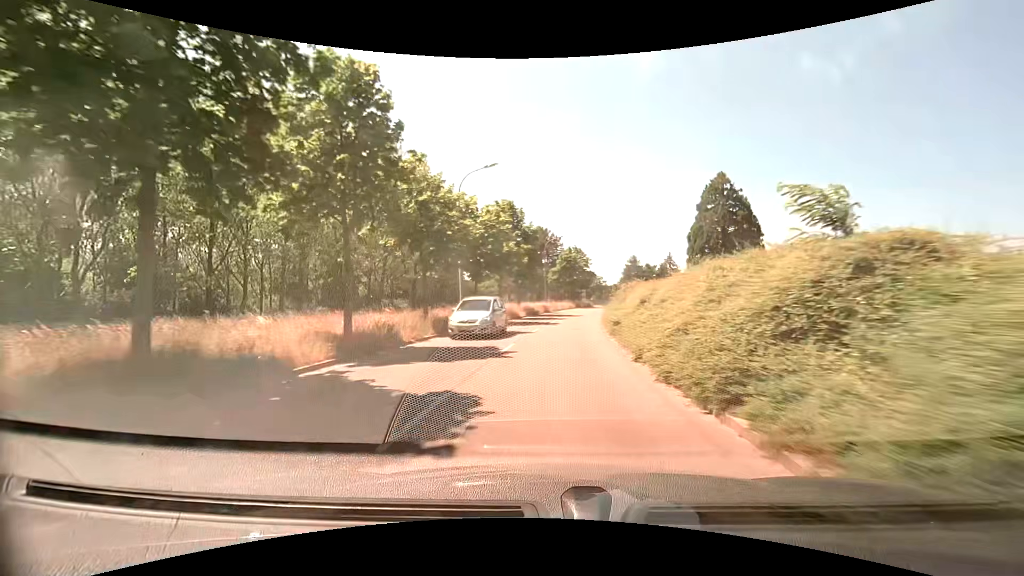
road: tertiary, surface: asphalt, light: Day
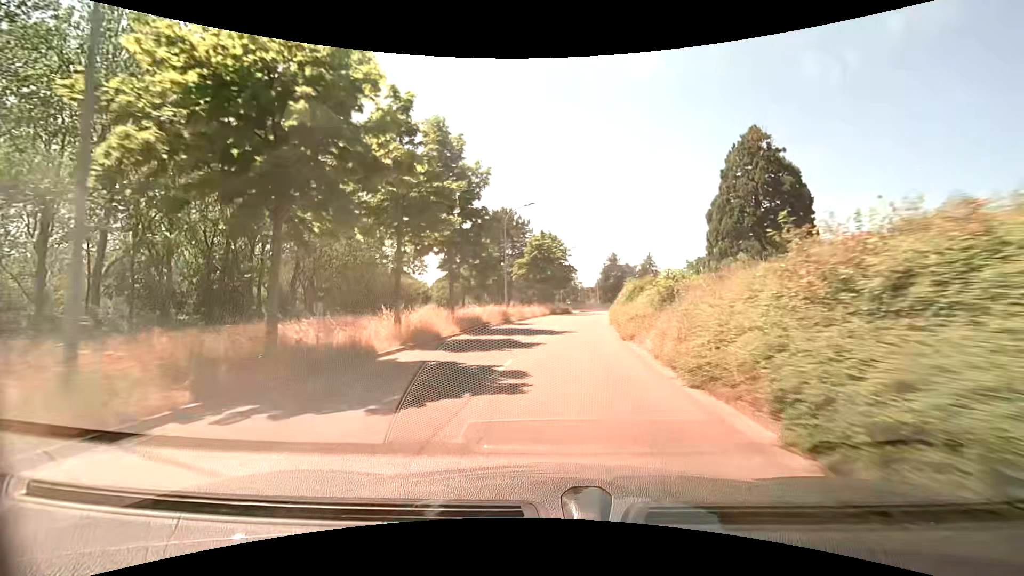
(+0.6, +22.2) m; +4°
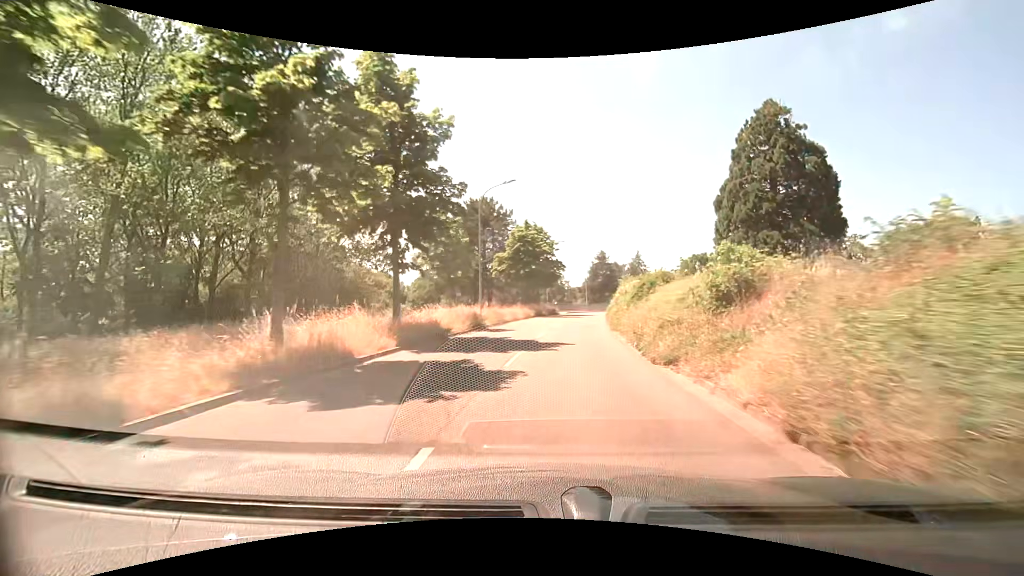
(+0.1, +7.4) m; +2°
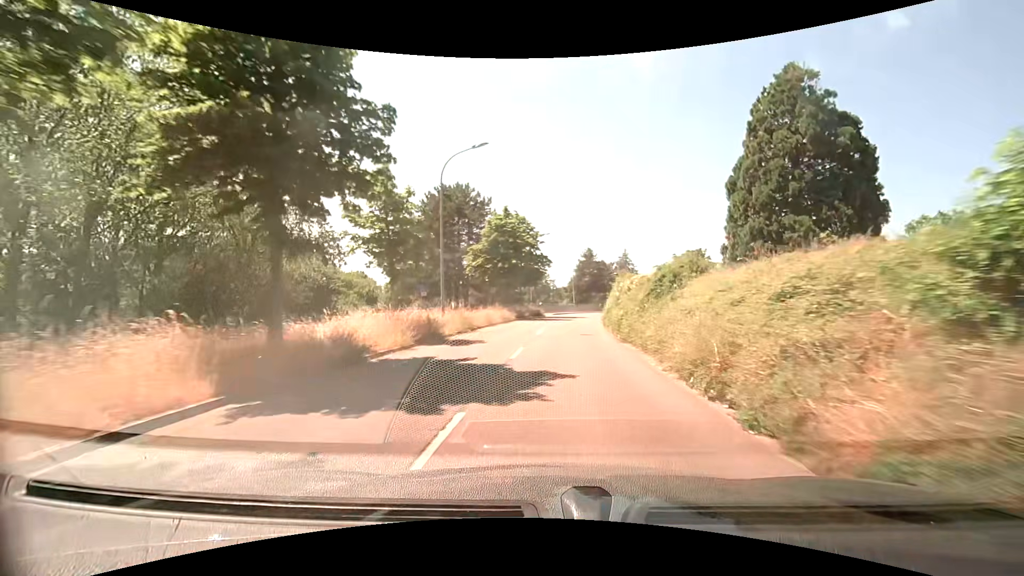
(+0.1, +7.4) m; +2°
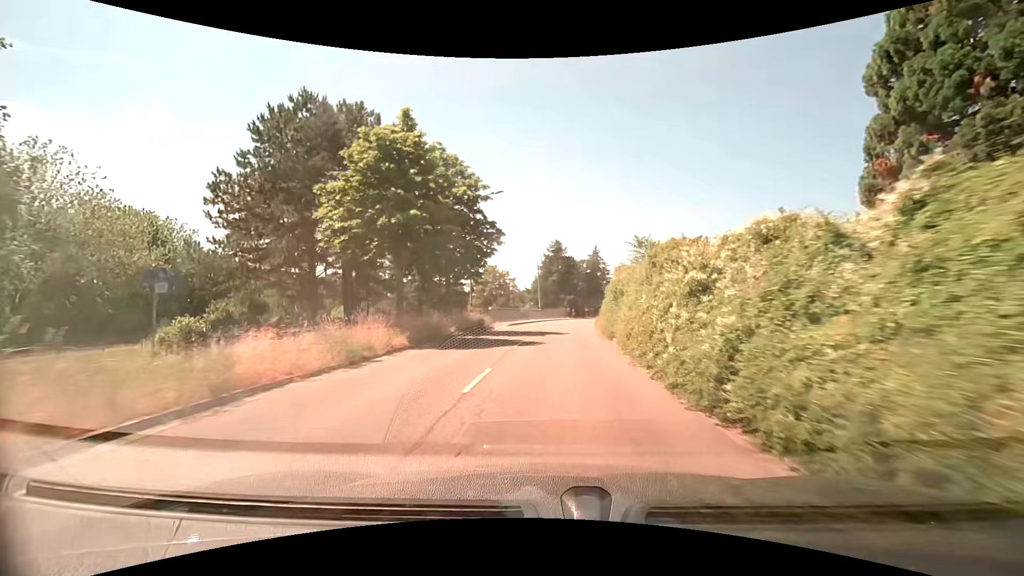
(+0.8, +22.2) m; +4°
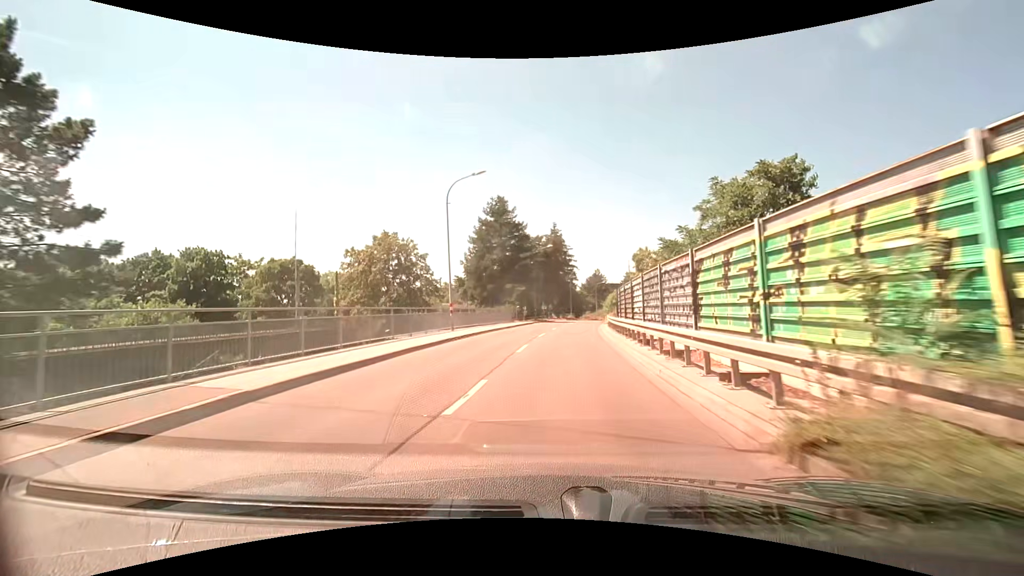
(+1.8, +37.2) m; +6°
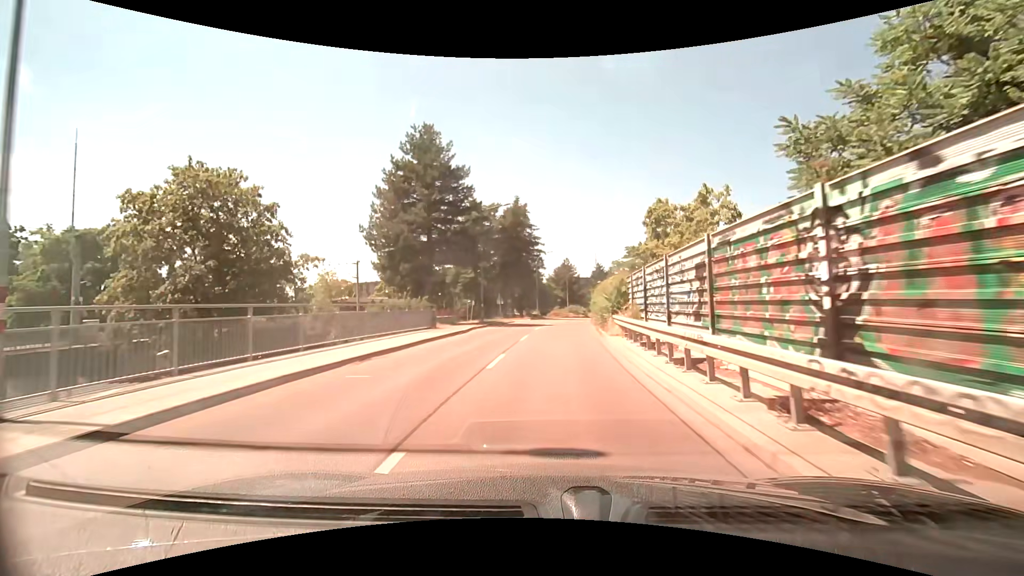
(+0.7, +22.5) m; +4°
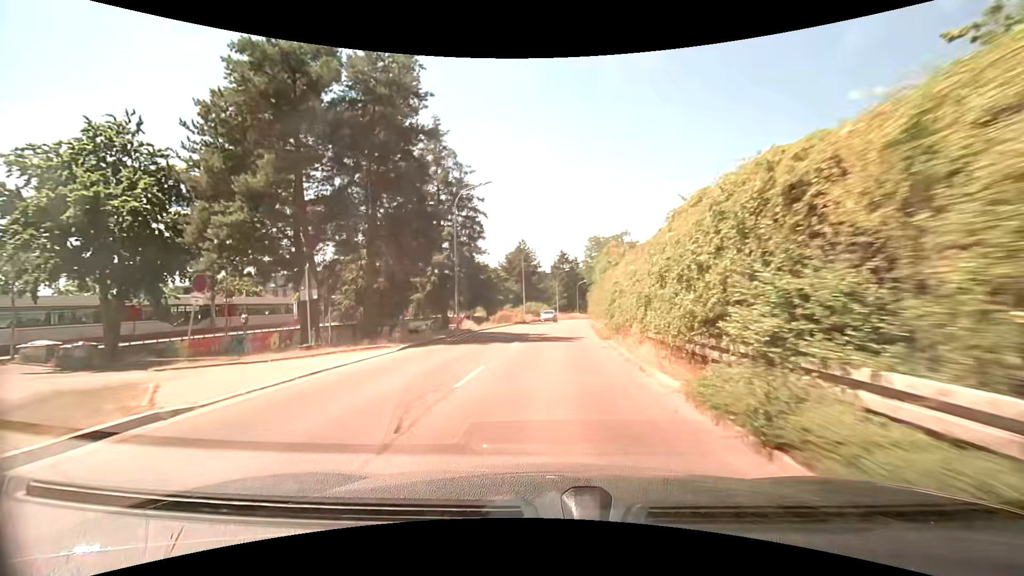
(+1.7, +37.8) m; +5°
(0, +10) (0, +20) (+1, +30) (+2, +40) (+3, +50) (+4, +60) (+5, +70) (+6, +80) (+8, +90) (+10, +99) m
